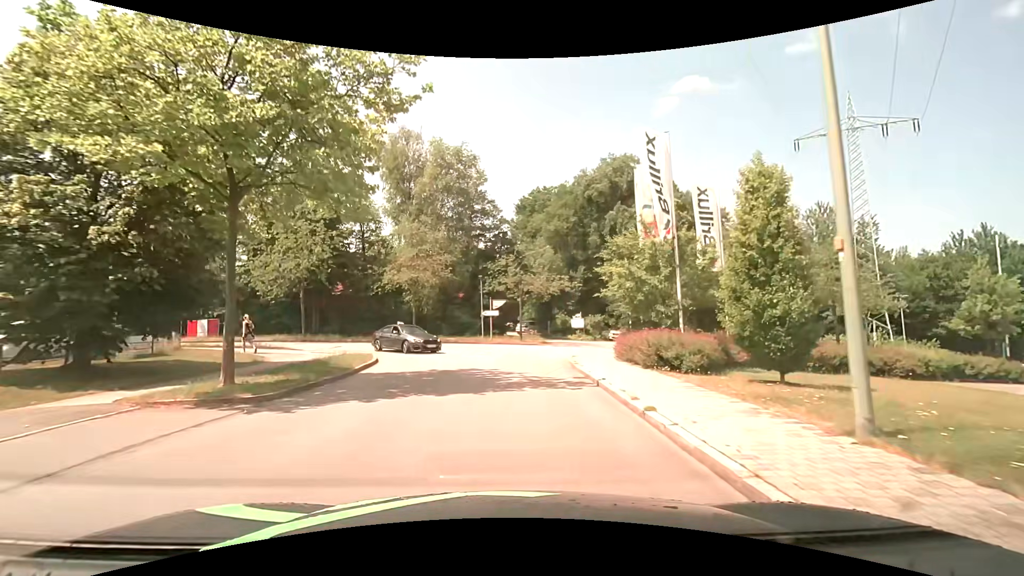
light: Day
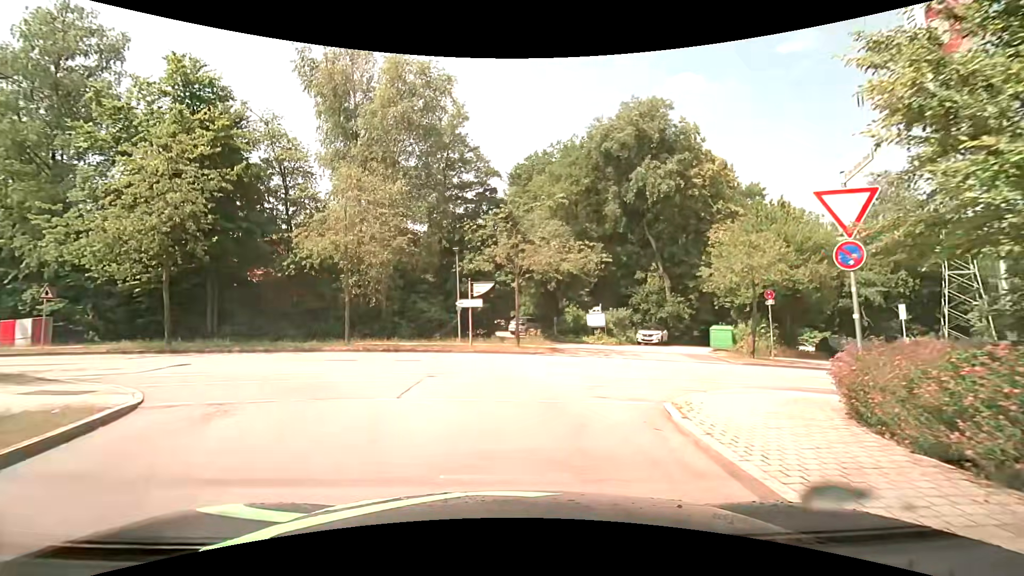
(+0.1, +13.5) m; +1°
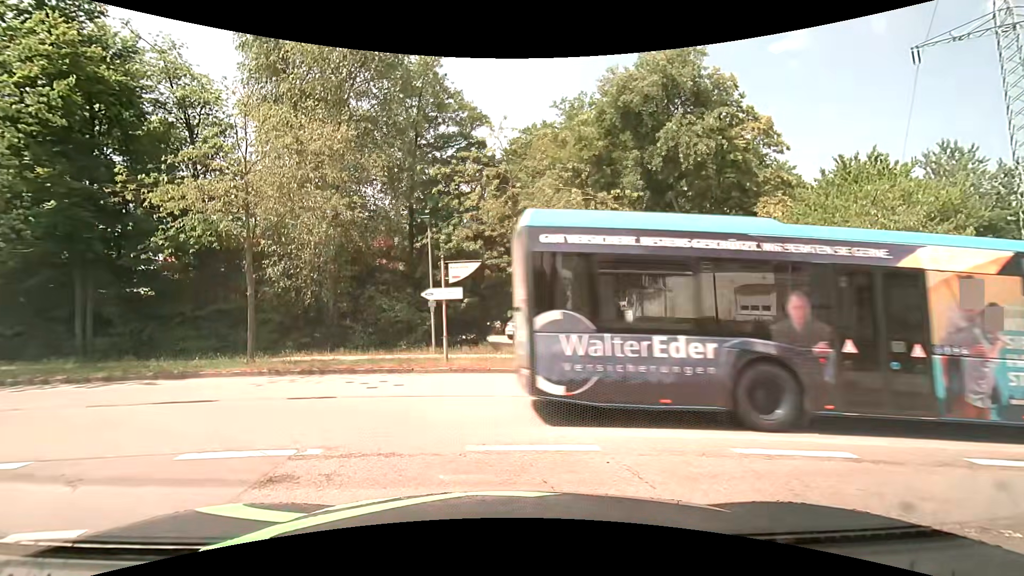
(+0.1, +8.2) m; +1°
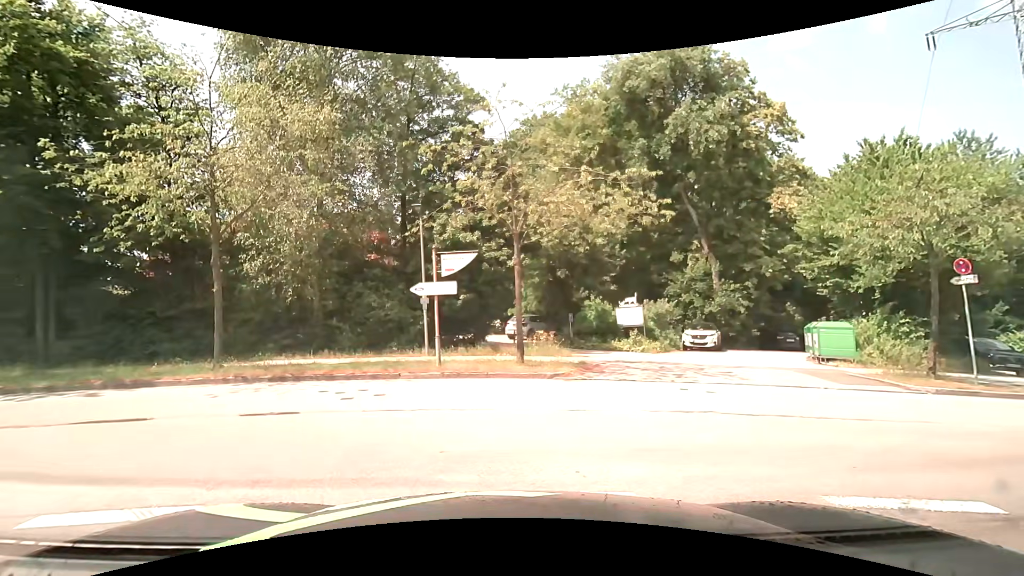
(0.0, +1.6) m; +1°
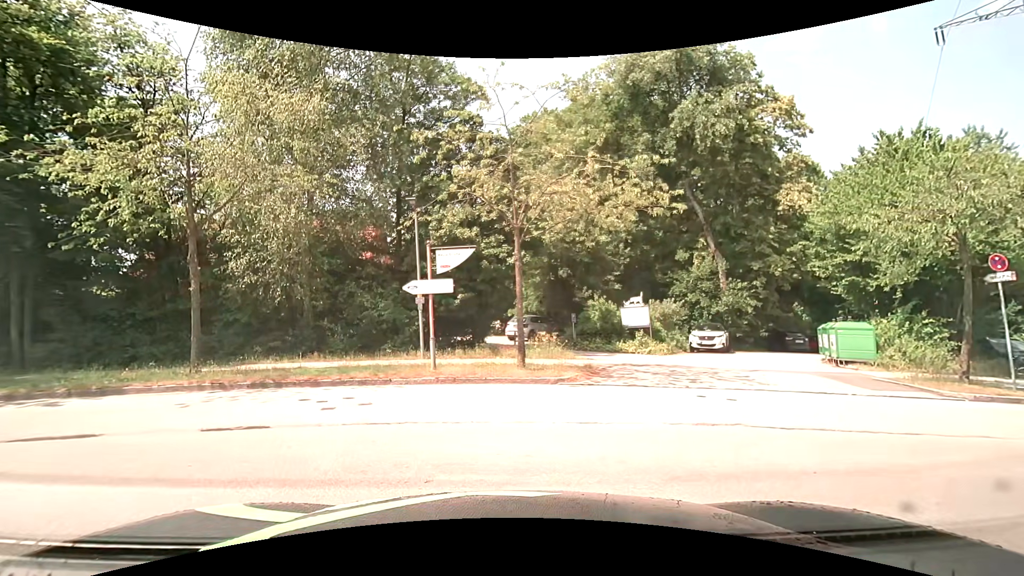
(0.0, +1.0) m; 0°
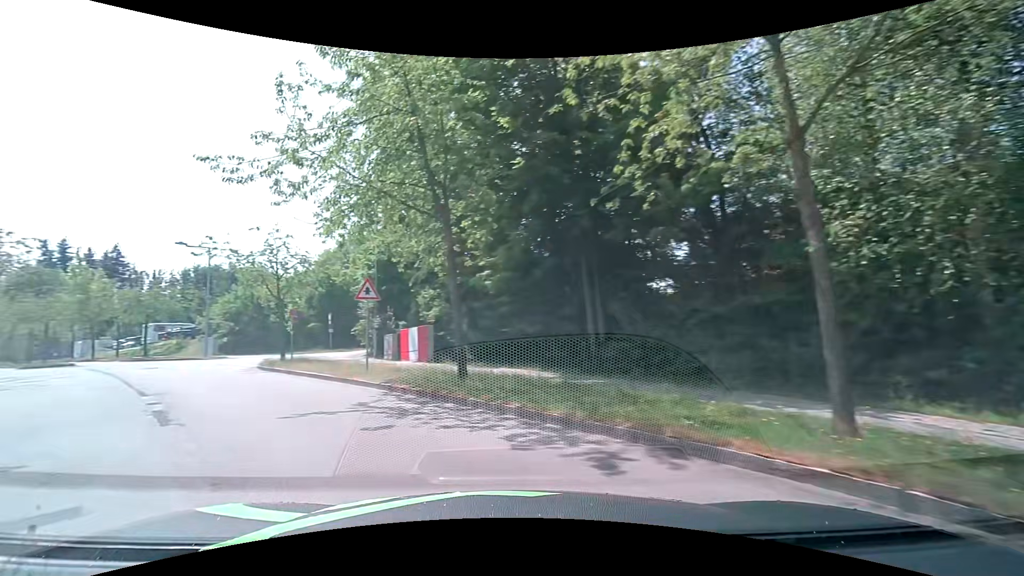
(-3.8, +7.8) m; -57°
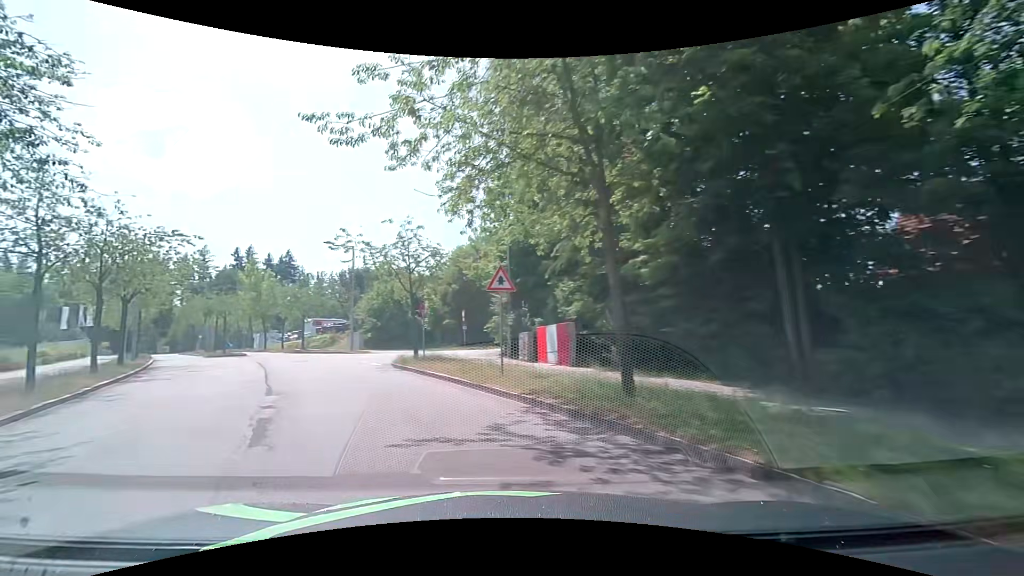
(-0.4, +3.2) m; -15°
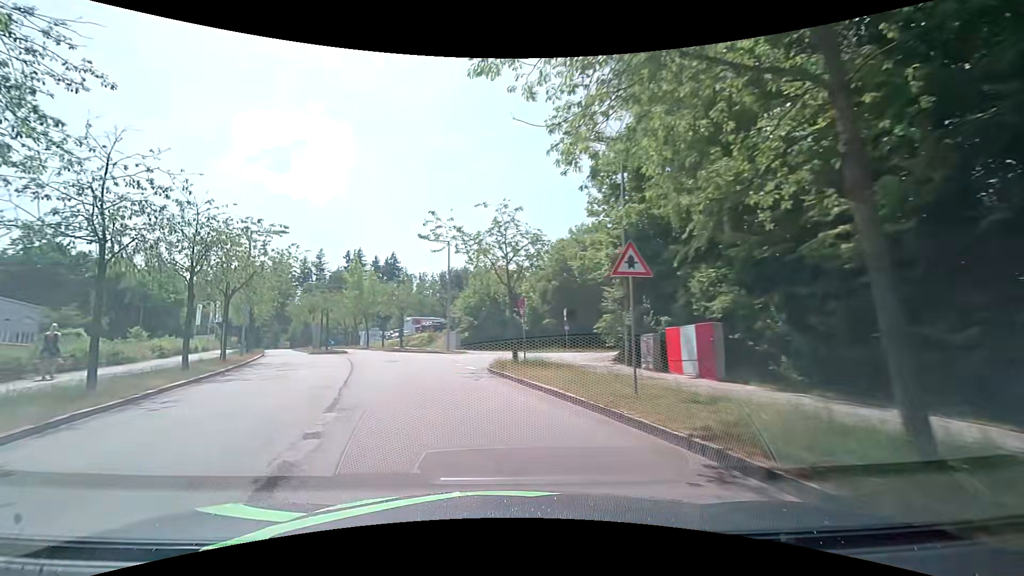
(-0.4, +3.8) m; -10°
(-1, +10) (-3, +20) (-6, +29) (-10, +39) (-13, +48) (-18, +57) (-22, +66) (-27, +75) (-32, +83) (-37, +92) m
